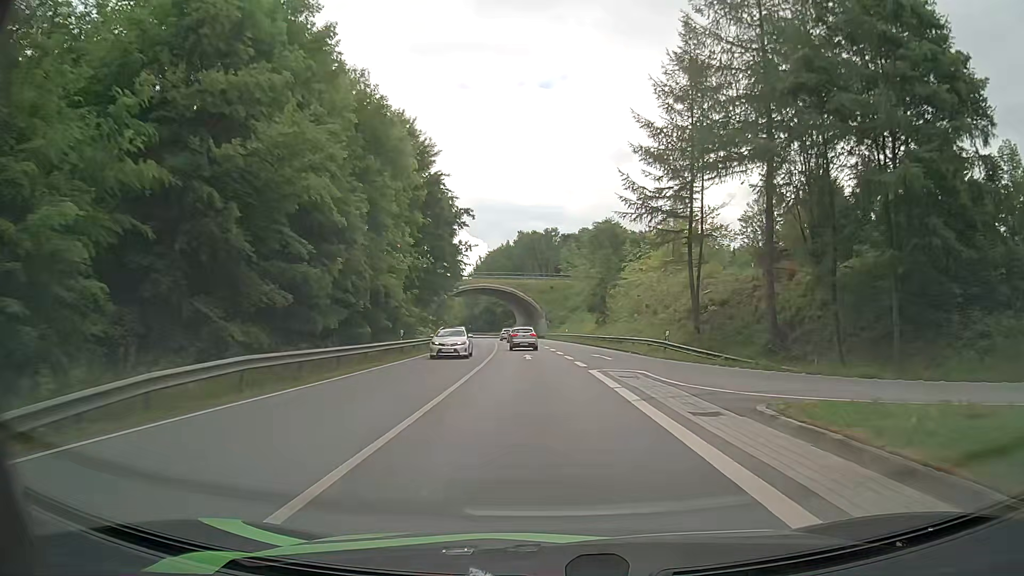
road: primary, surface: asphalt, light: Day
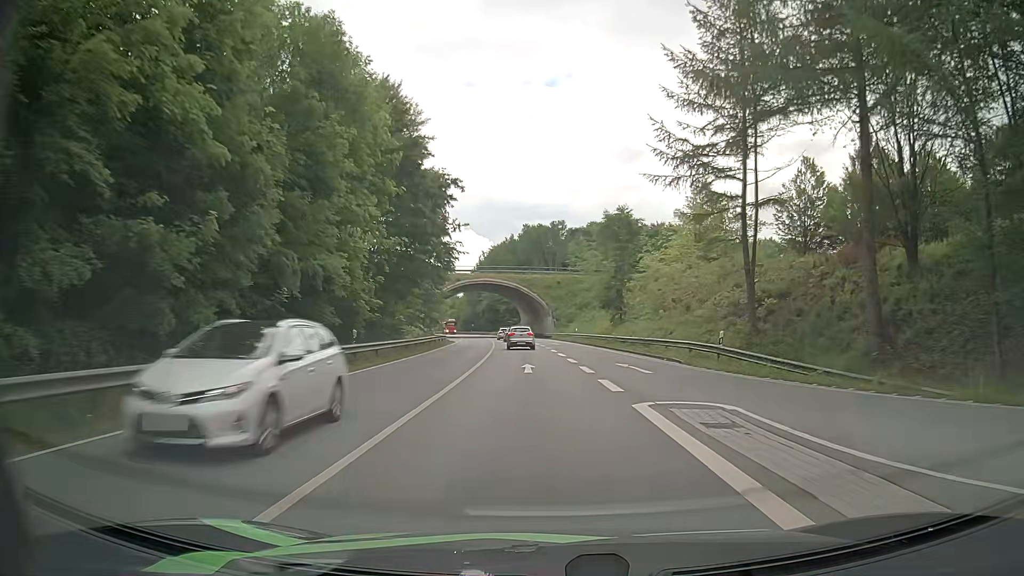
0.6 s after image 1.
(-0.1, +9.6) m; -1°
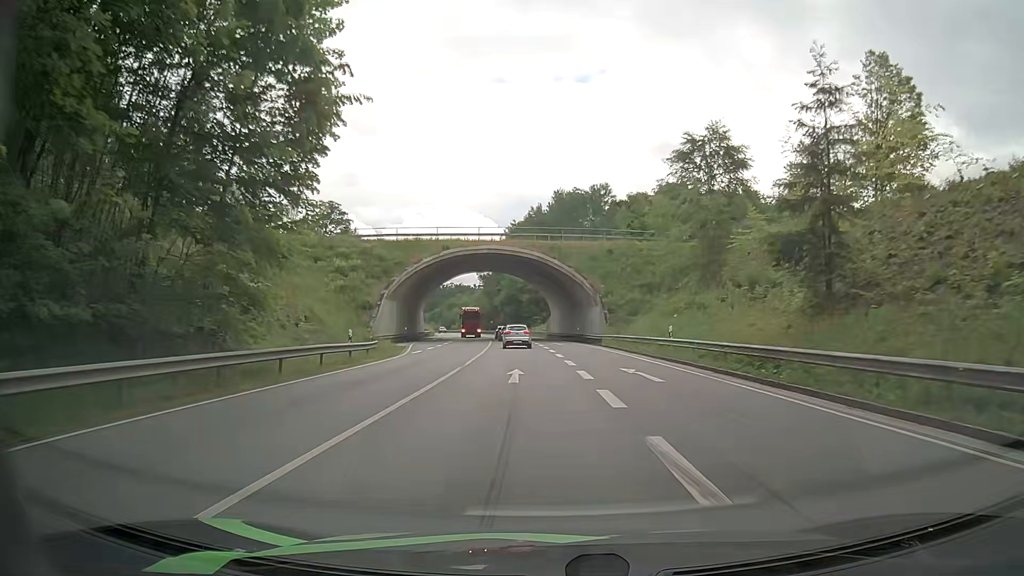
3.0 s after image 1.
(-0.8, +39.2) m; -3°
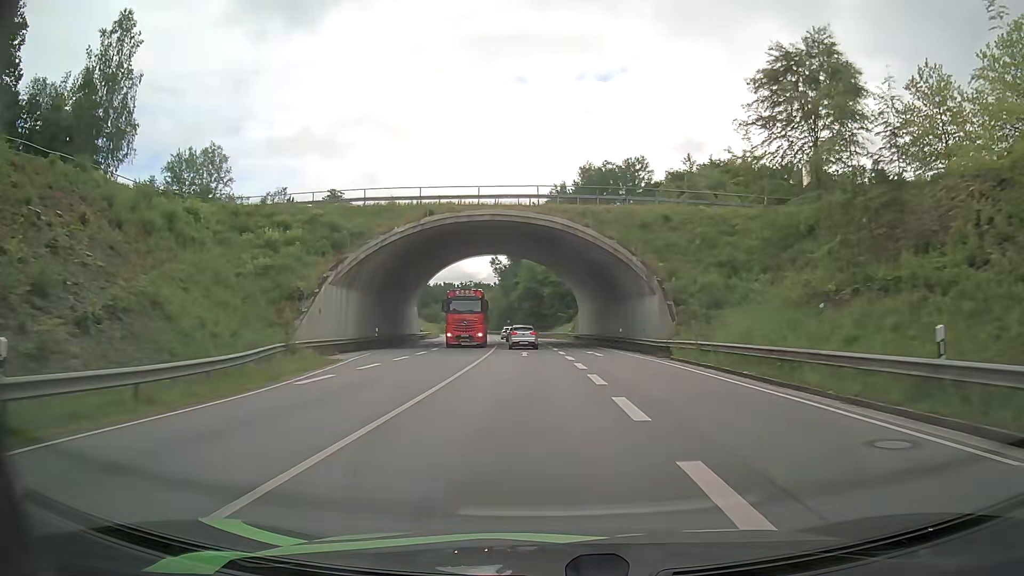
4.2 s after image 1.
(-0.2, +19.5) m; -2°
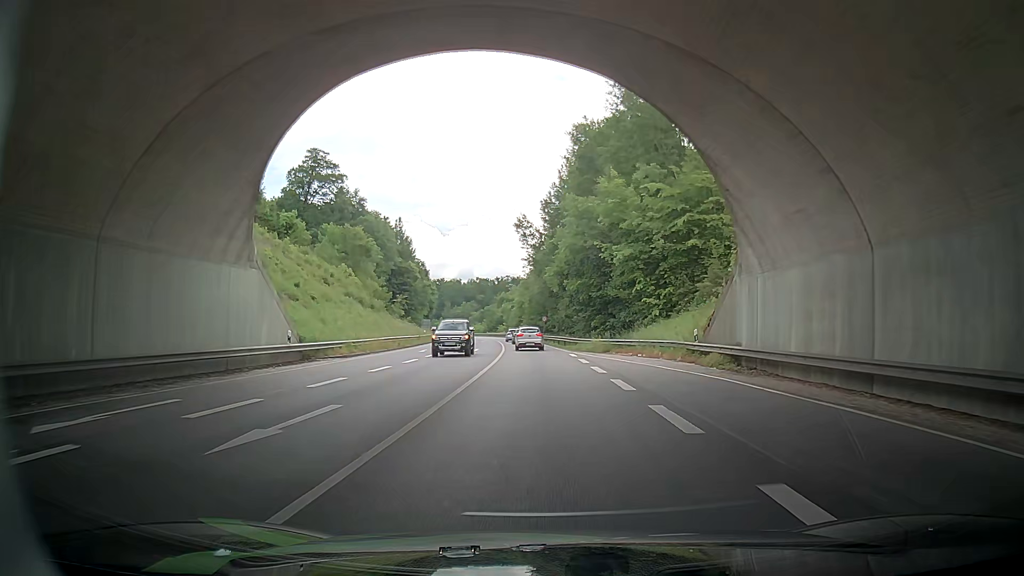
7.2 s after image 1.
(-1.6, +49.1) m; -4°
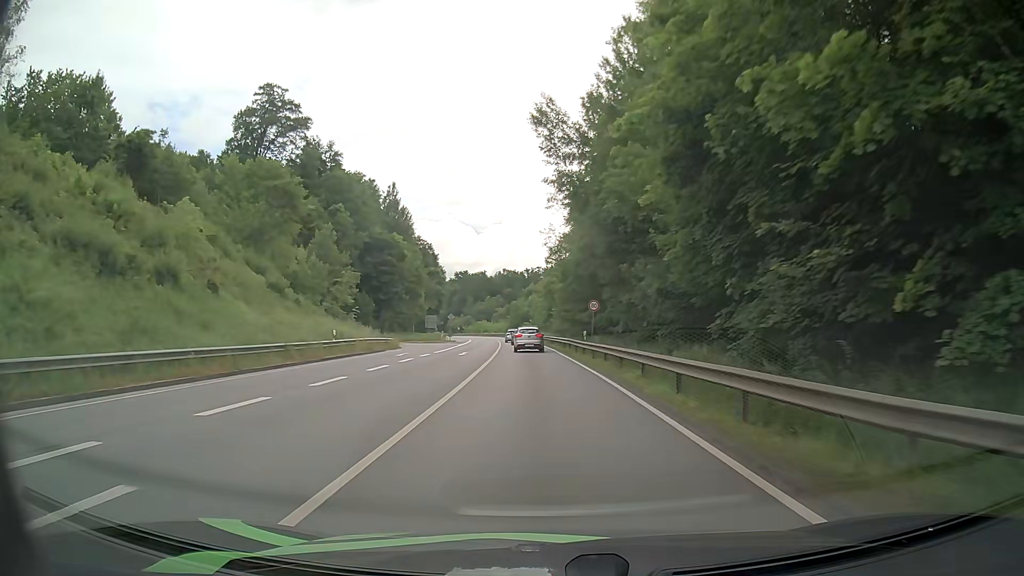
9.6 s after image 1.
(-1.1, +42.1) m; -3°
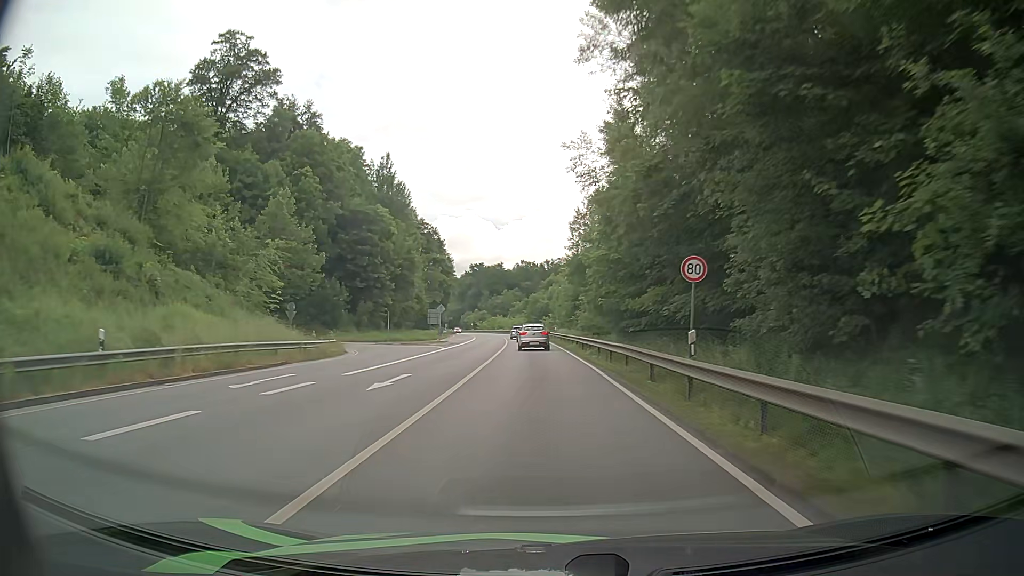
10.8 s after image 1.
(-0.4, +21.4) m; -2°
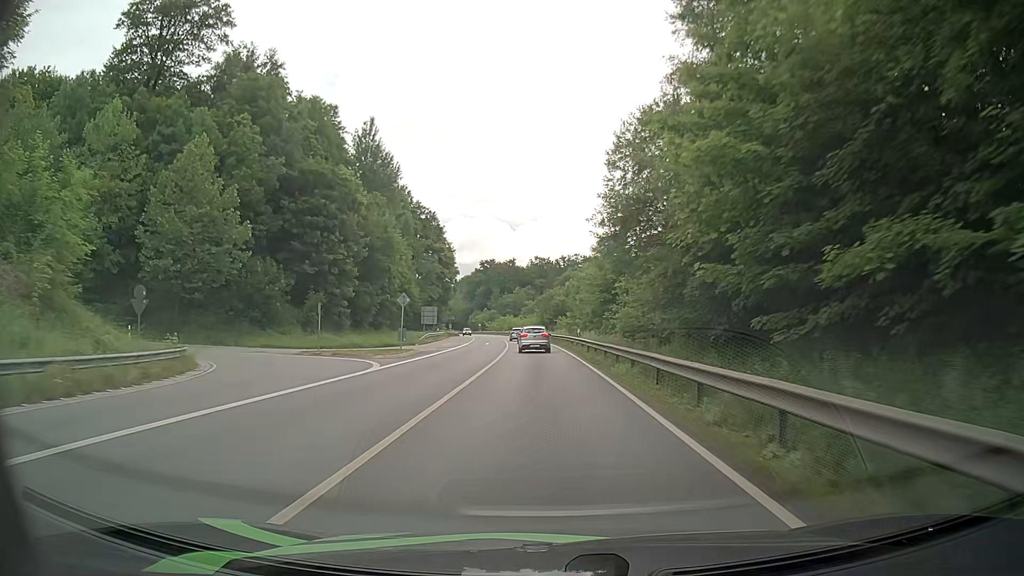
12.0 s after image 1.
(-0.2, +20.8) m; -1°
(0, +10) (0, +20) (0, +30) (-1, +40) (-1, +50) (-2, +60) (-2, +70) (-3, +80) (-4, +90) (-5, +100) m
